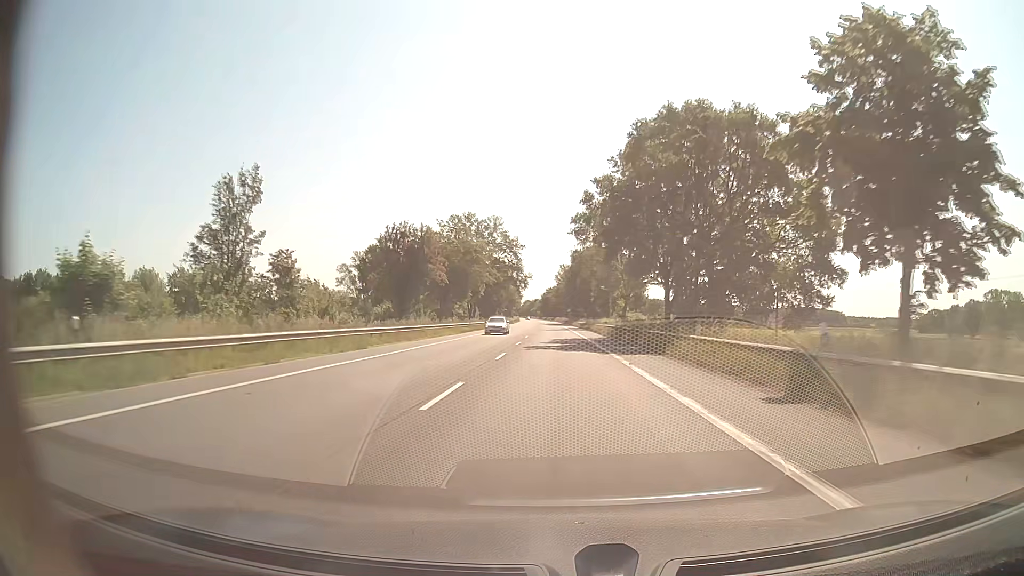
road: secondary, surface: asphalt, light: Day
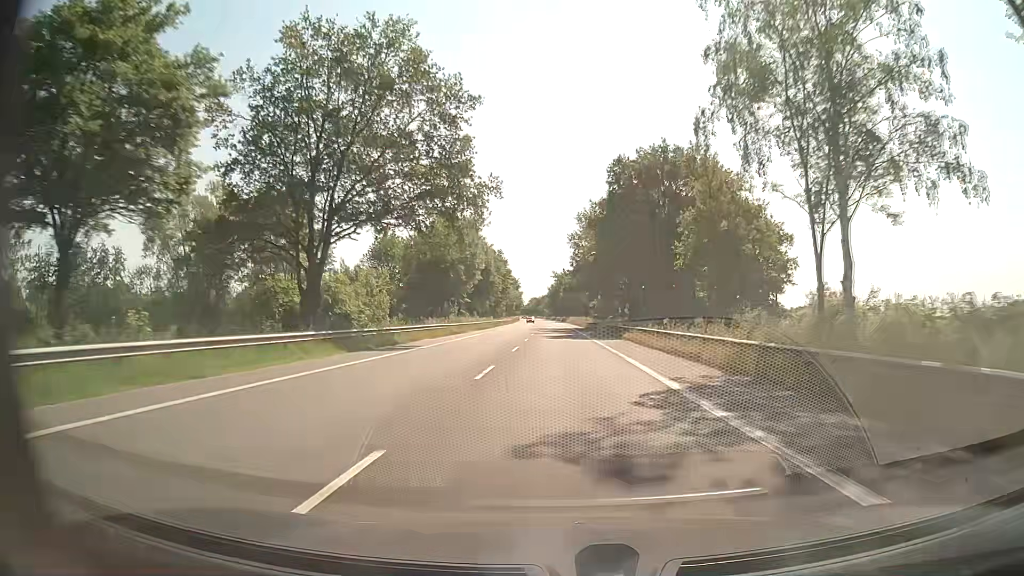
(-0.7, +78.9) m; -1°
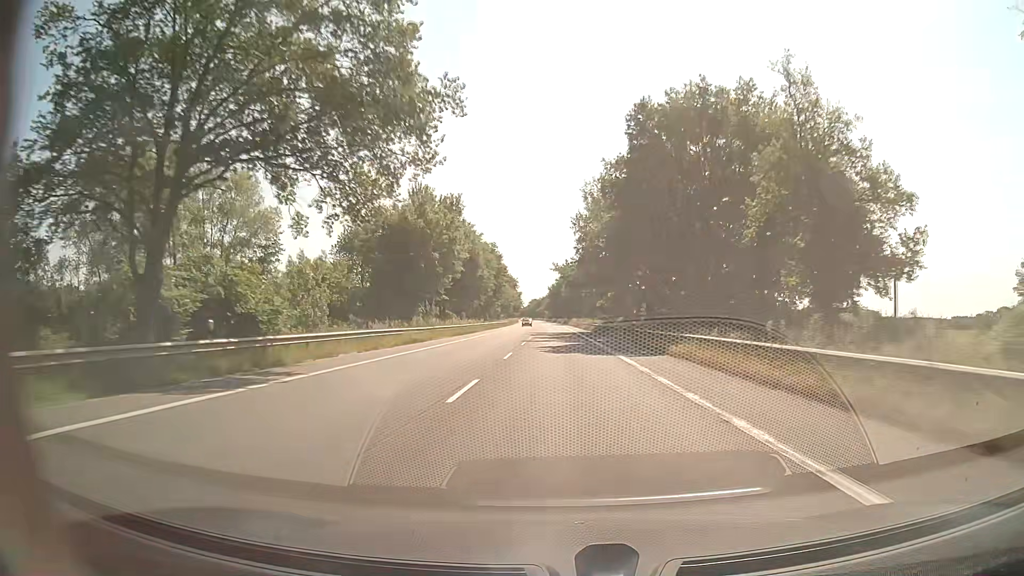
(0.0, +15.8) m; 0°
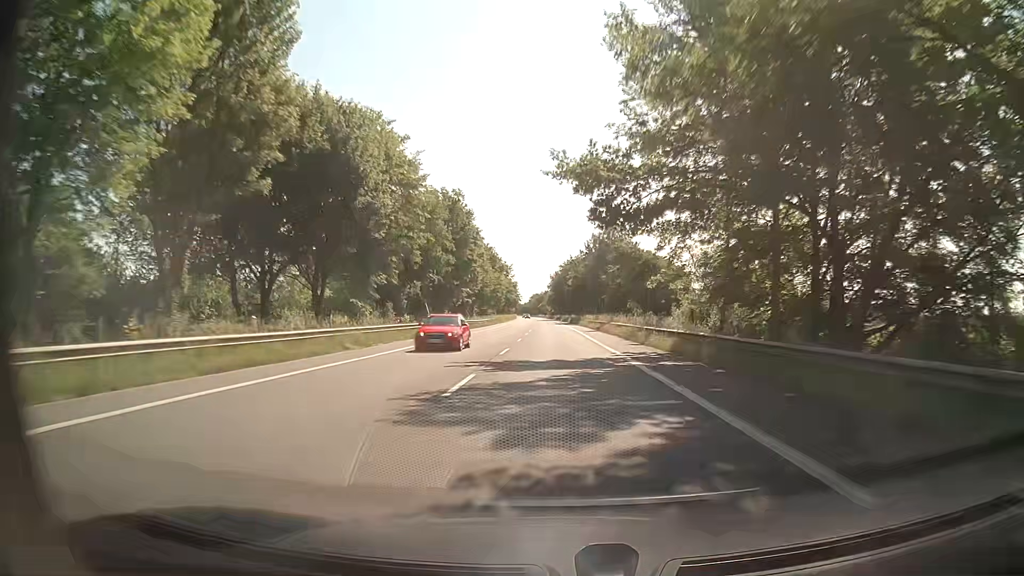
(0.0, +47.4) m; 0°
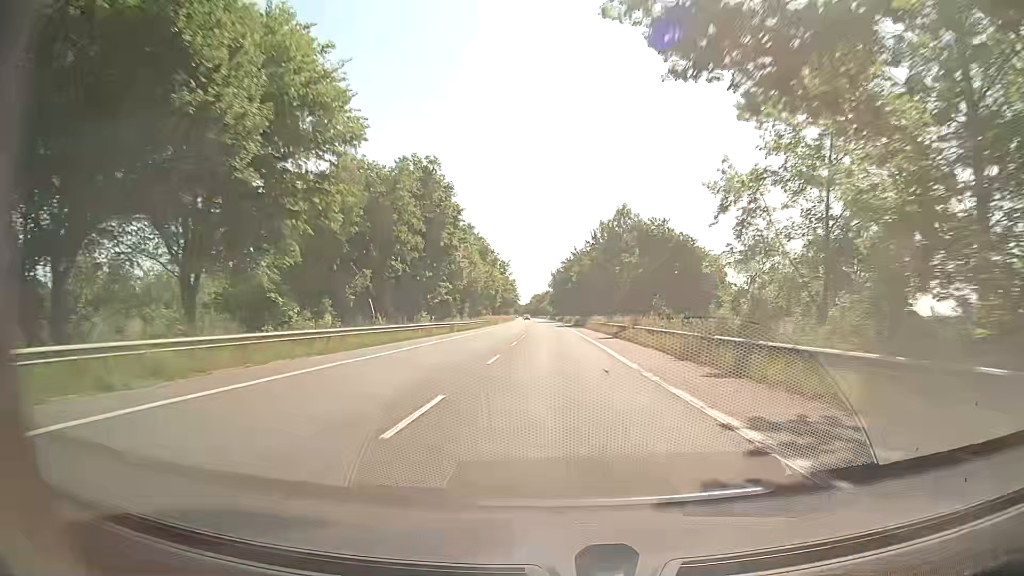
(0.0, +15.8) m; 0°
